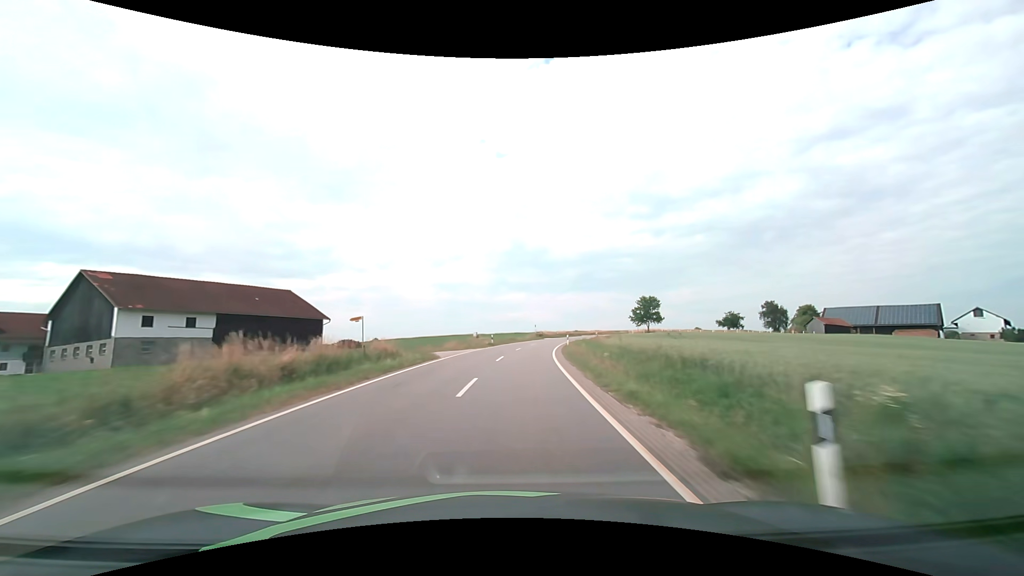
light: Day
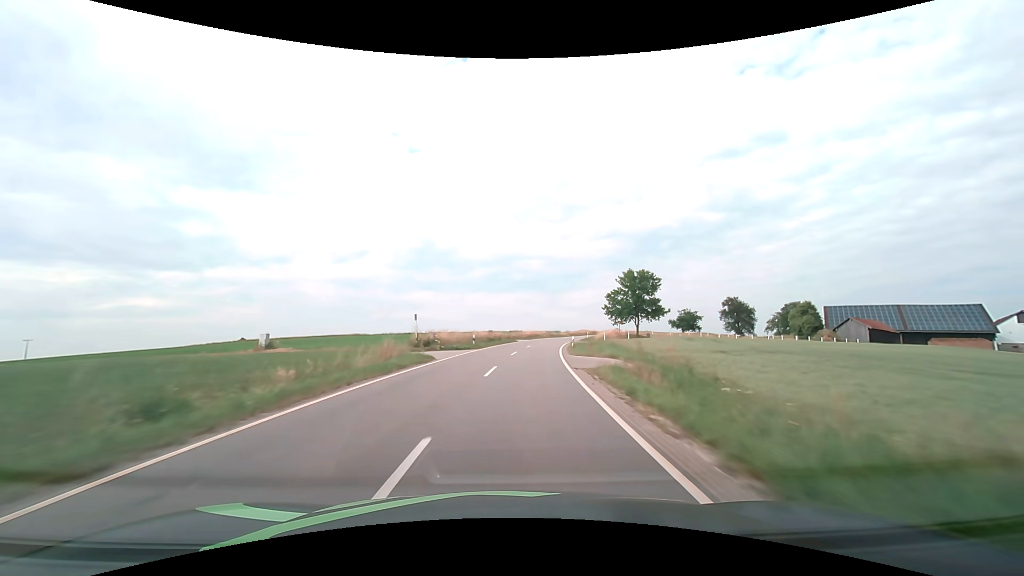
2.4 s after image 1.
(+4.9, +56.1) m; +11°
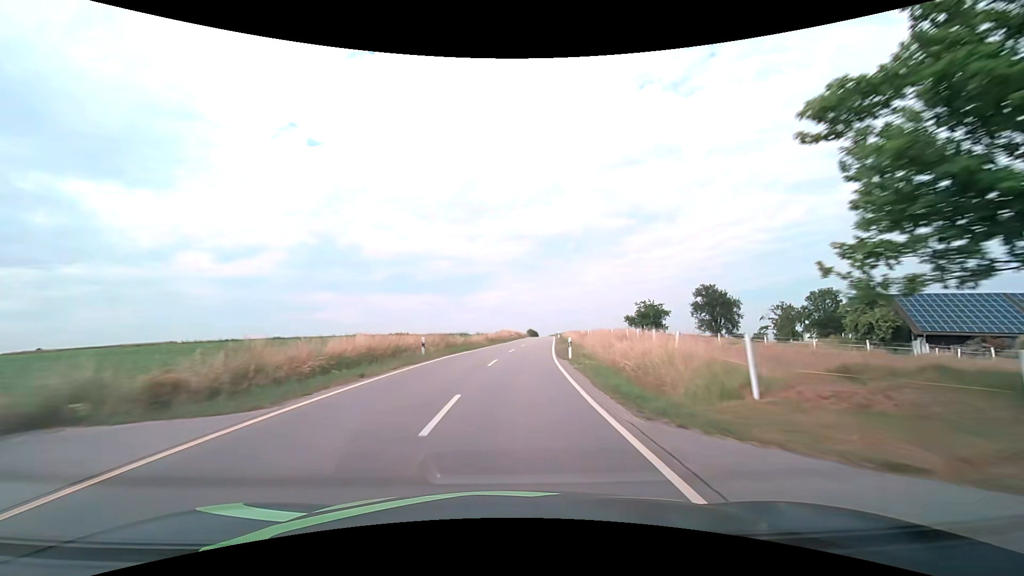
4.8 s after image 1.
(+5.5, +56.4) m; +11°
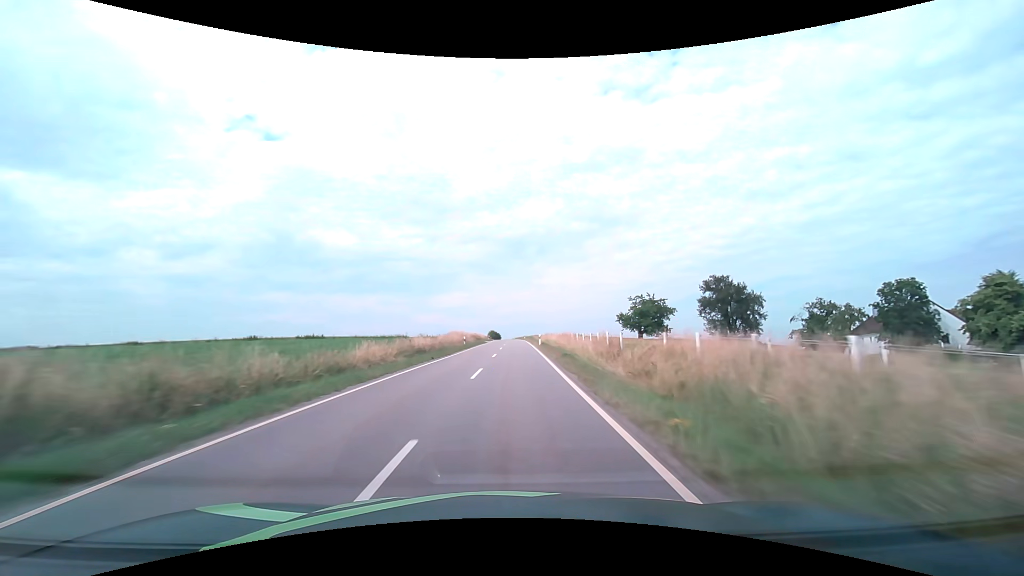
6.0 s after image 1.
(+1.2, +28.4) m; +4°
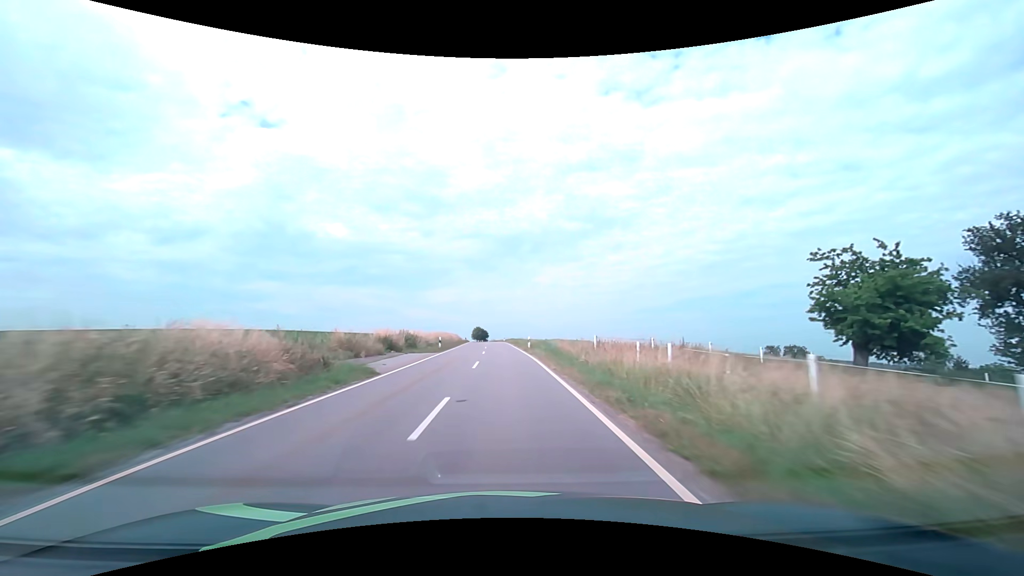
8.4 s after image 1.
(+1.2, +56.9) m; +1°
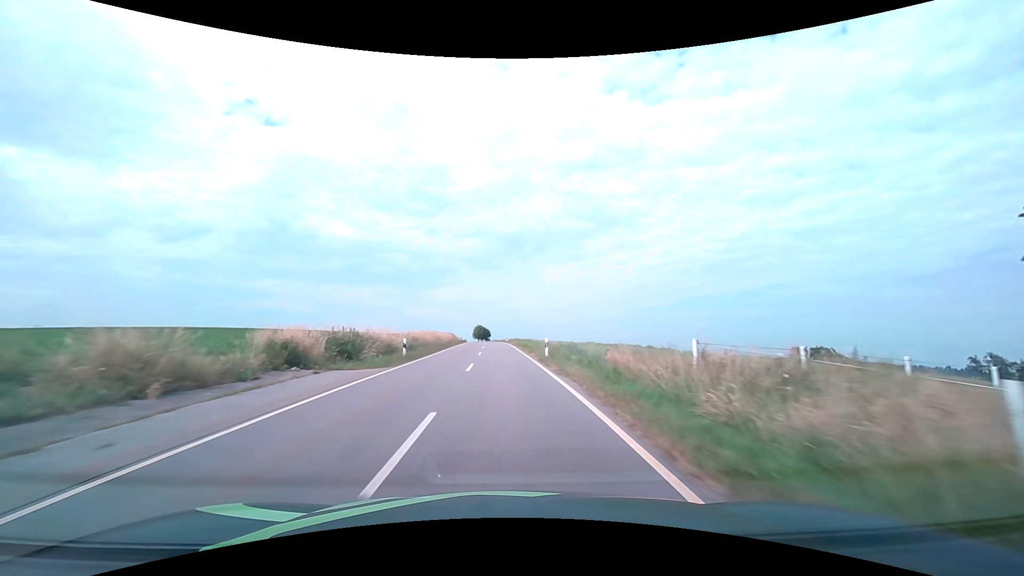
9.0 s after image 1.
(-0.1, +14.3) m; 0°
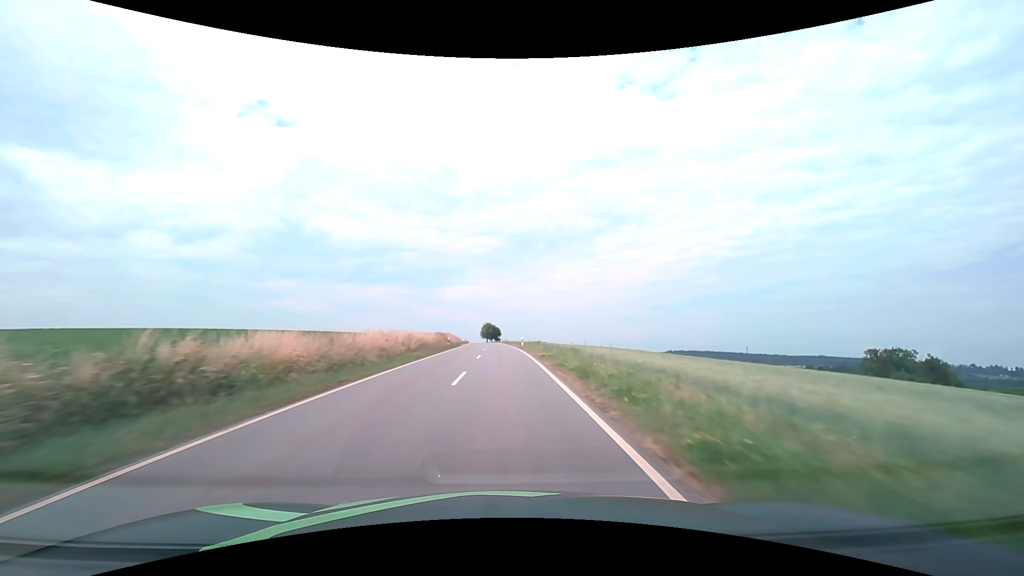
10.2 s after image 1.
(-0.3, +28.5) m; -1°
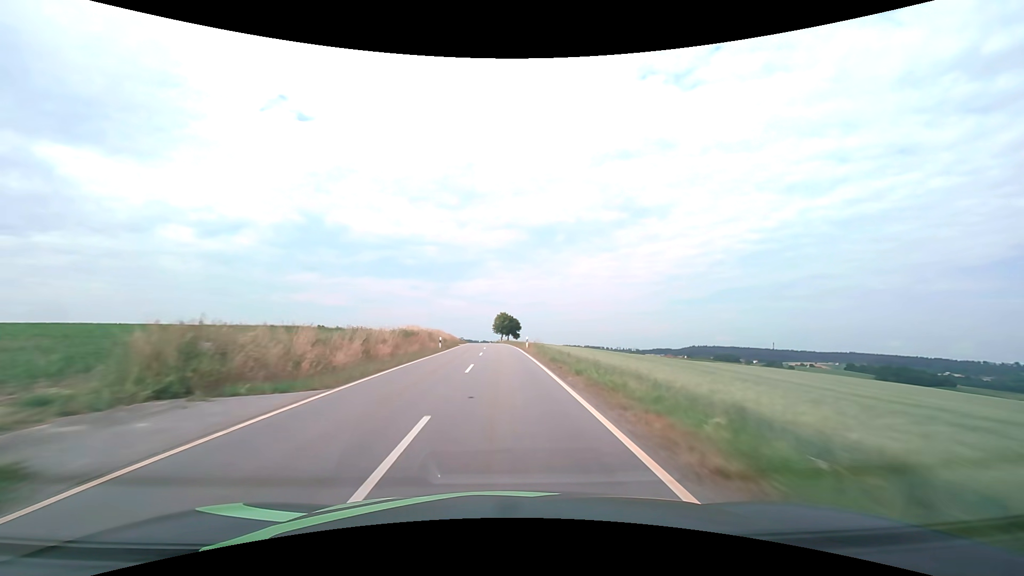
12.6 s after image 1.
(-1.2, +57.0) m; -2°
(0, +10) (0, +20) (0, +30) (-1, +40) (-1, +50) (-1, +60) (-2, +70) (-2, +80) (-3, +90) (-3, +100) m
